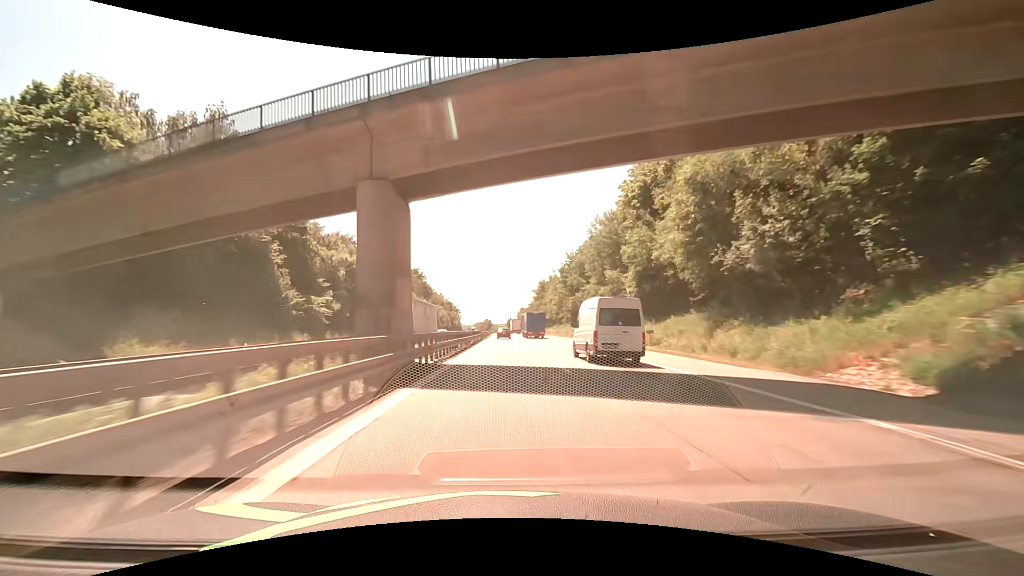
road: motorway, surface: asphalt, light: Day
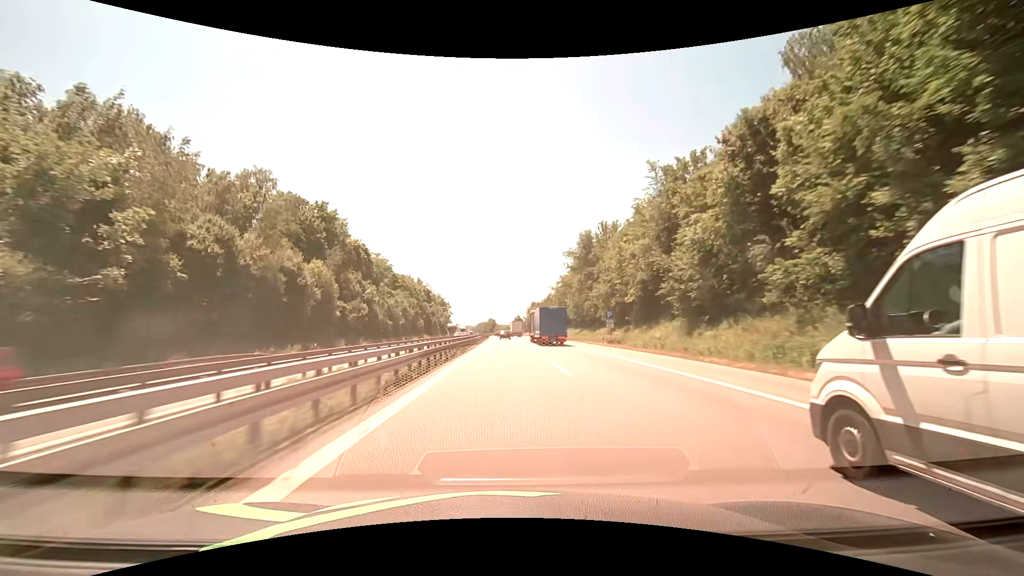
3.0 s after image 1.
(-0.7, +88.4) m; -1°
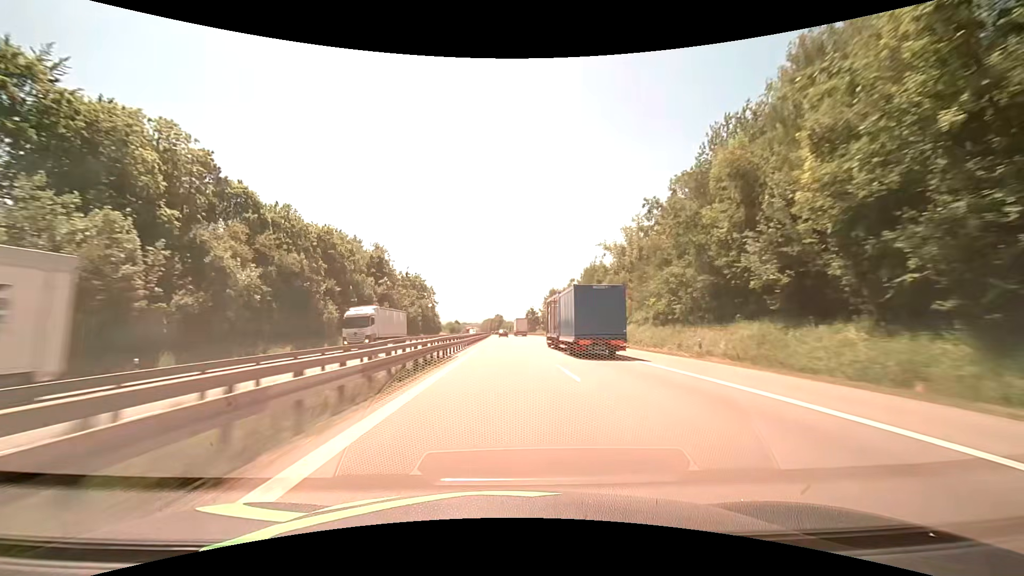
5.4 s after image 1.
(-0.7, +74.9) m; -1°
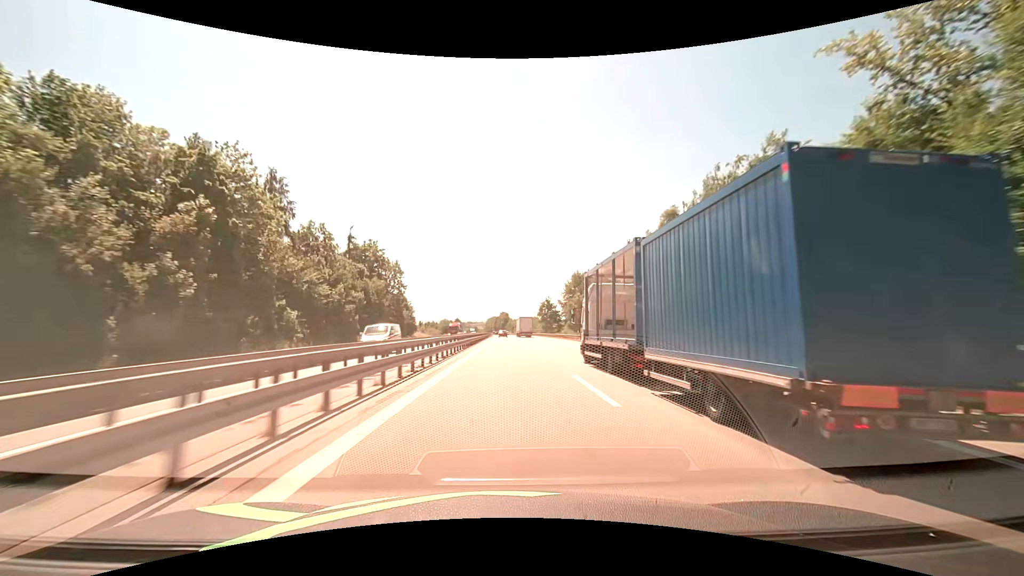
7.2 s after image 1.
(-0.2, +58.6) m; 0°
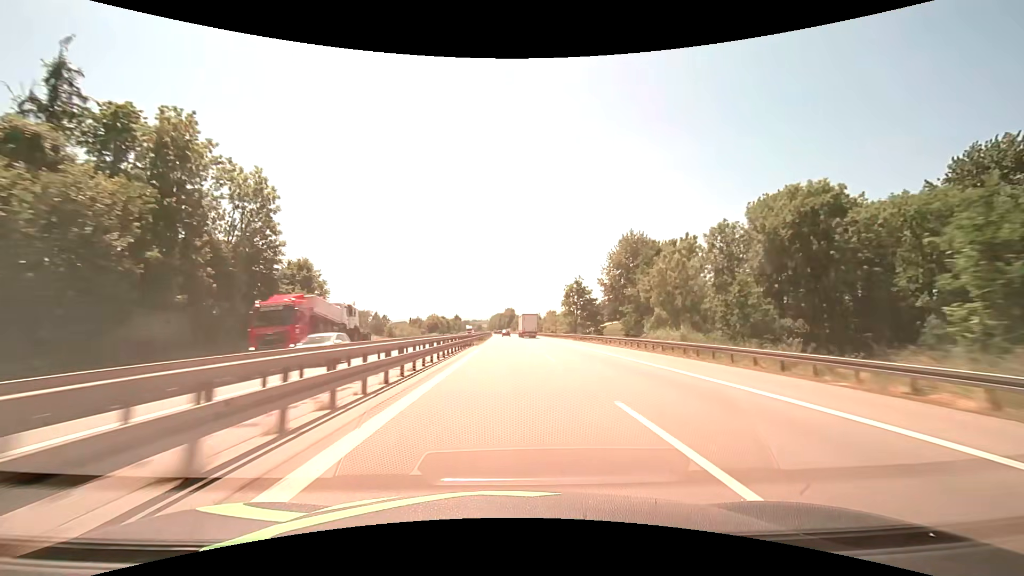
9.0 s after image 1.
(-0.3, +60.1) m; -1°
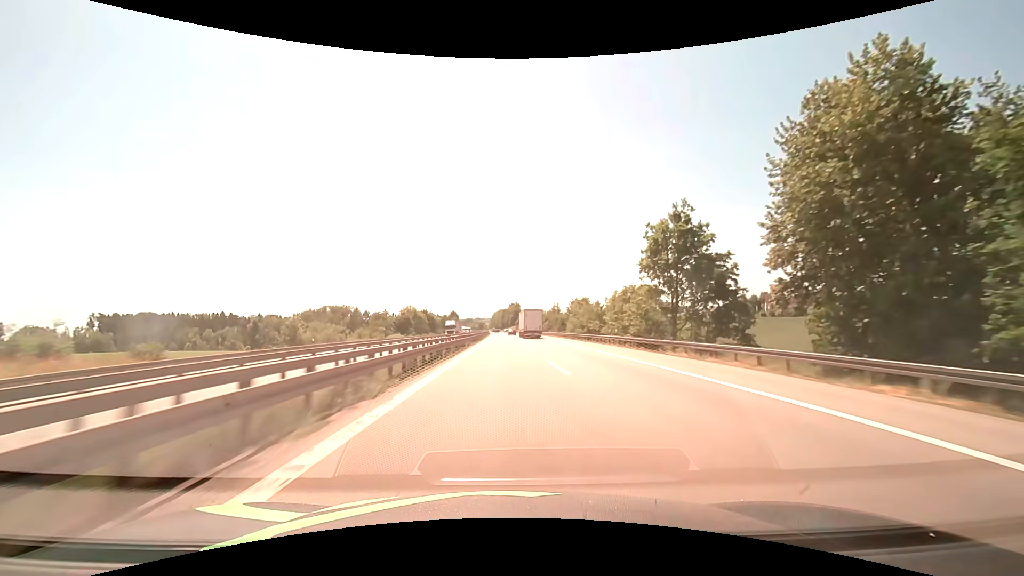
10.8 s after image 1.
(-0.1, +60.9) m; 0°
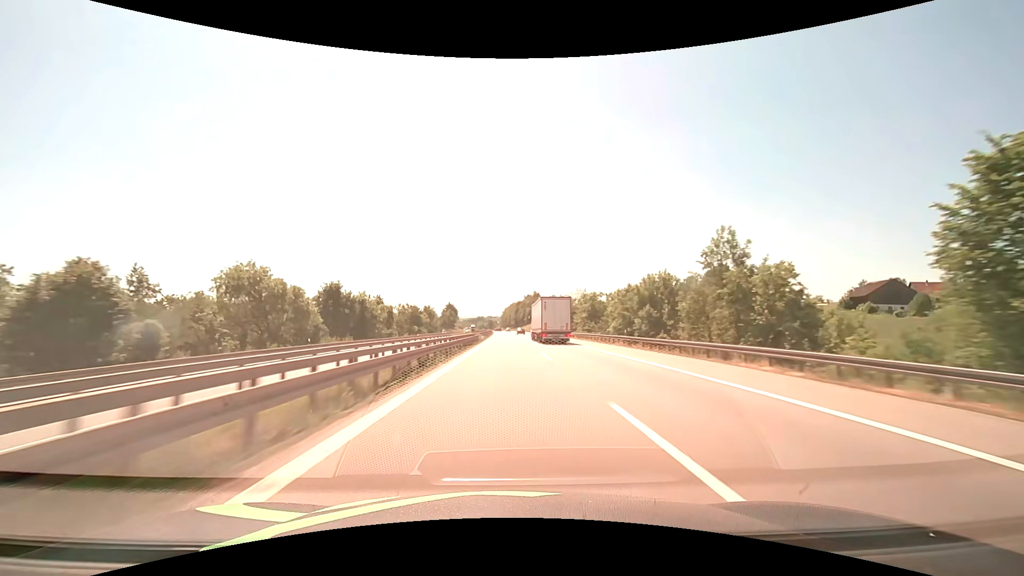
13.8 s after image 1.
(-1.4, +102.3) m; -1°
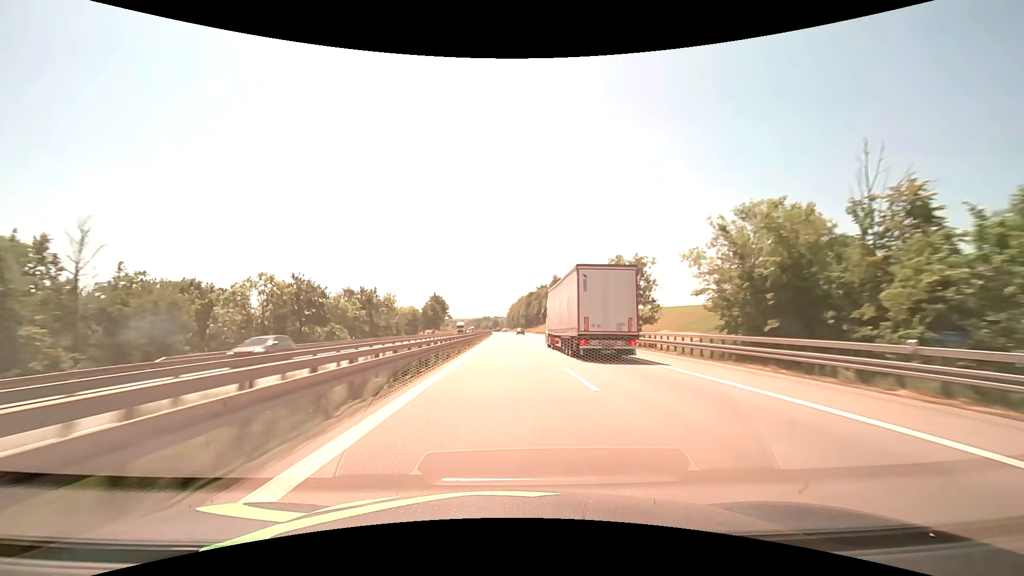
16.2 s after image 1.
(-0.5, +82.3) m; -1°
(0, +10) (0, +20) (0, +30) (0, +40) (0, +50) (0, +60) (0, +70) (-1, +80) (-1, +90) (-1, +100) m
